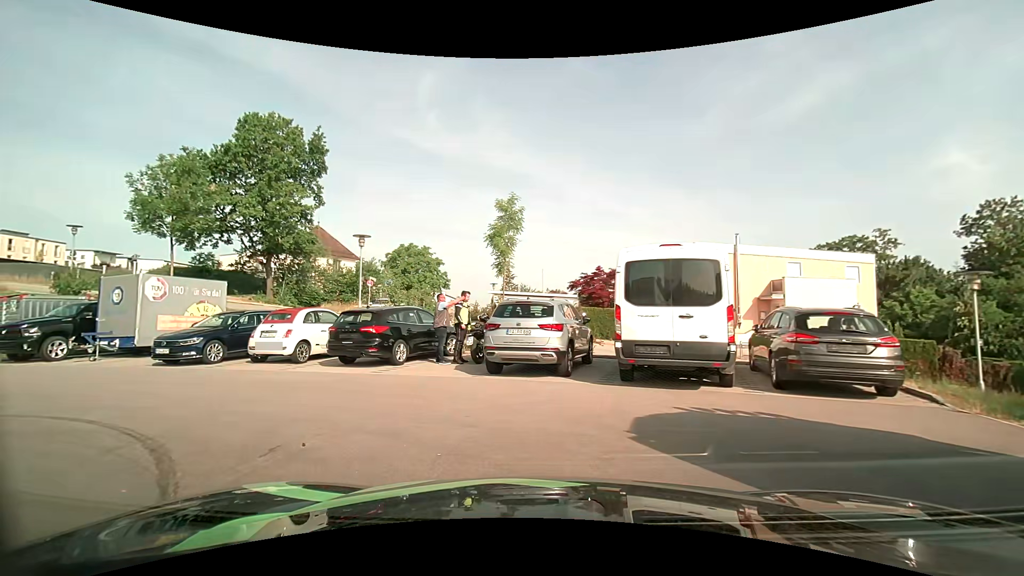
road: residential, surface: asphalt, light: Day
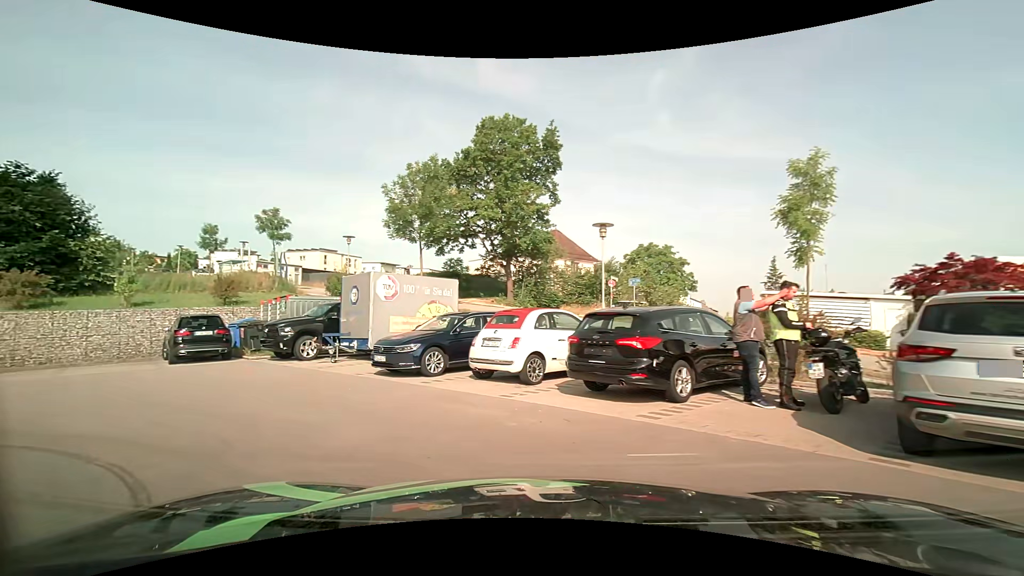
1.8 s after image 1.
(-1.0, +4.7) m; -25°
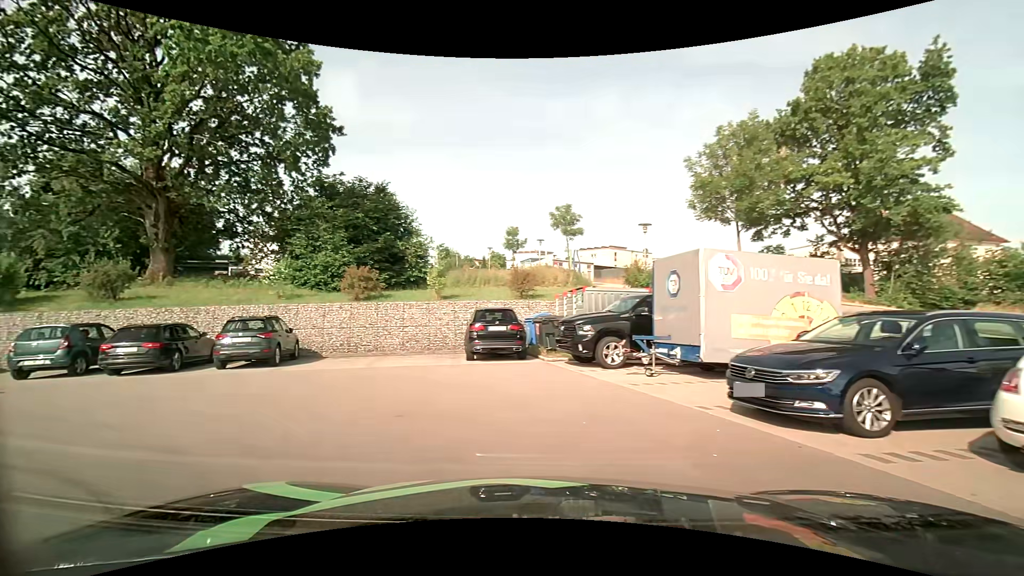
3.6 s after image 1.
(-1.3, +4.7) m; -32°
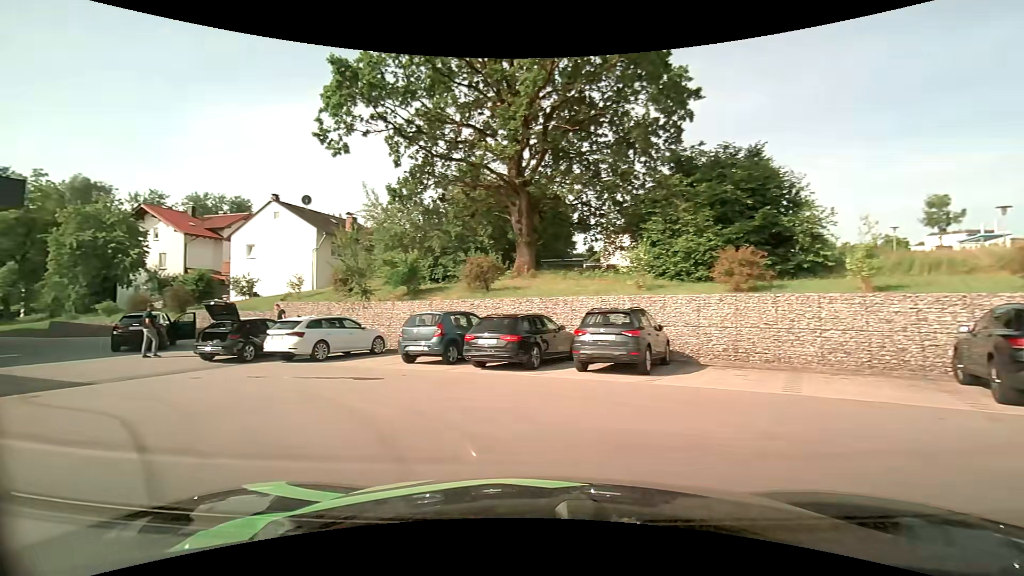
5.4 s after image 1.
(-1.5, +4.6) m; -38°
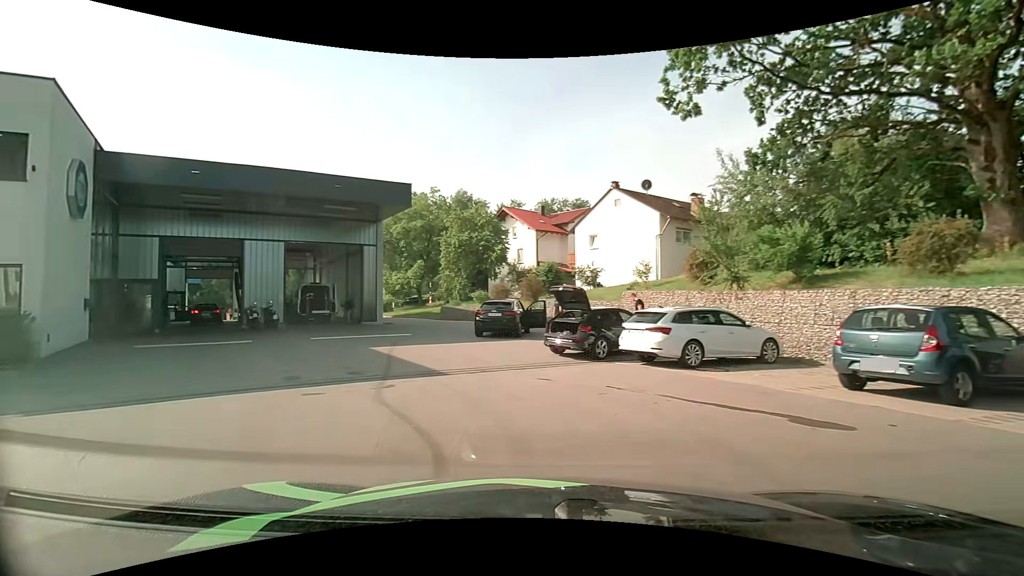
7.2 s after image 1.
(-1.6, +4.5) m; -37°
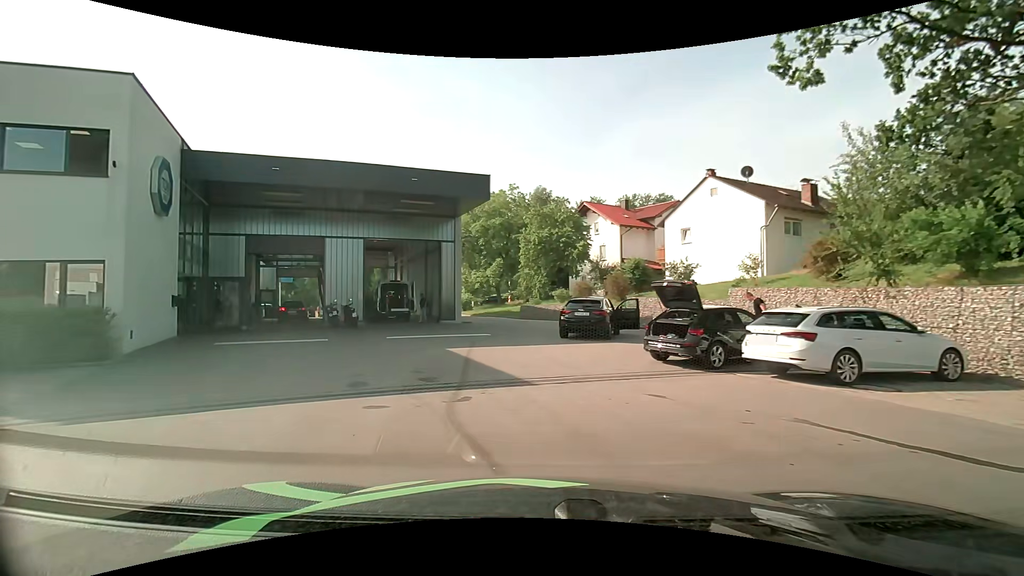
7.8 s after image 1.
(-0.2, +1.8) m; -10°
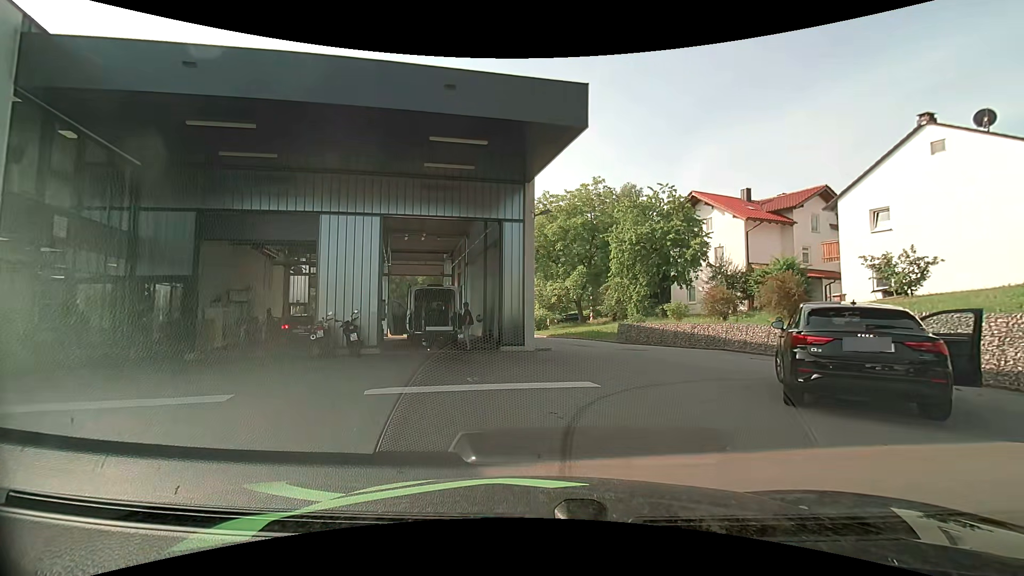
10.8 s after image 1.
(-1.5, +10.6) m; -9°
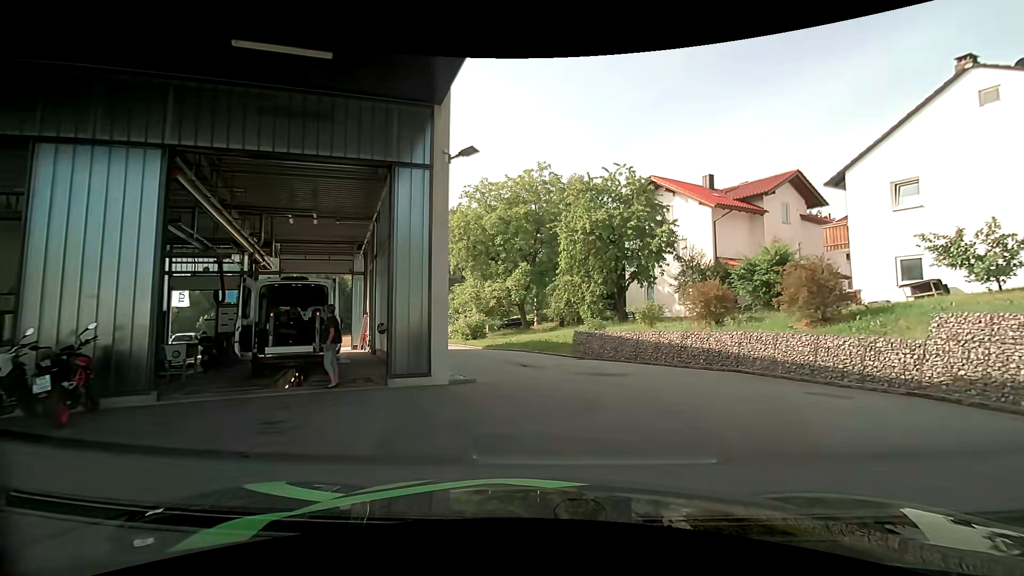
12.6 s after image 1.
(+0.4, +7.1) m; +7°
